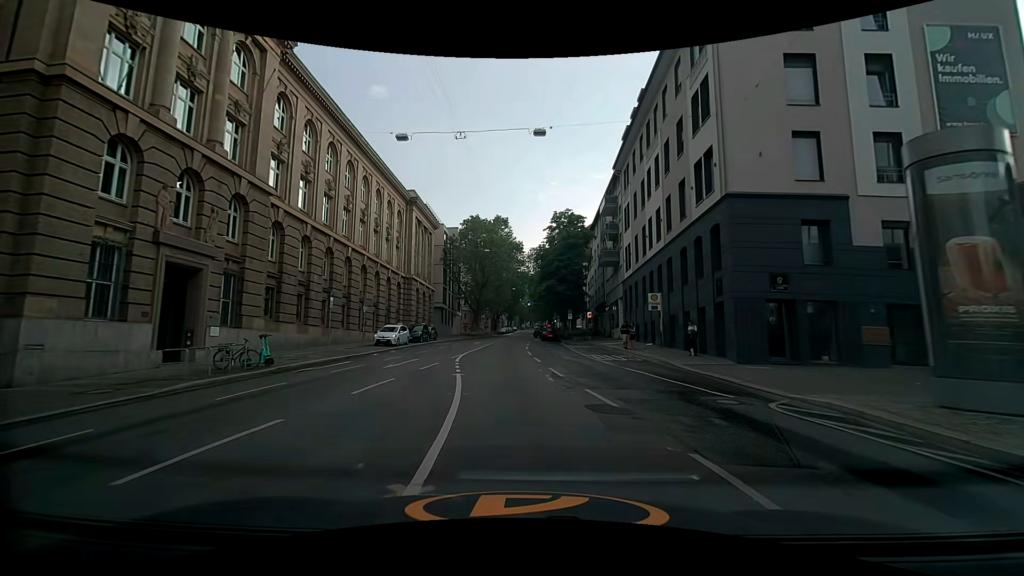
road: secondary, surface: asphalt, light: Day
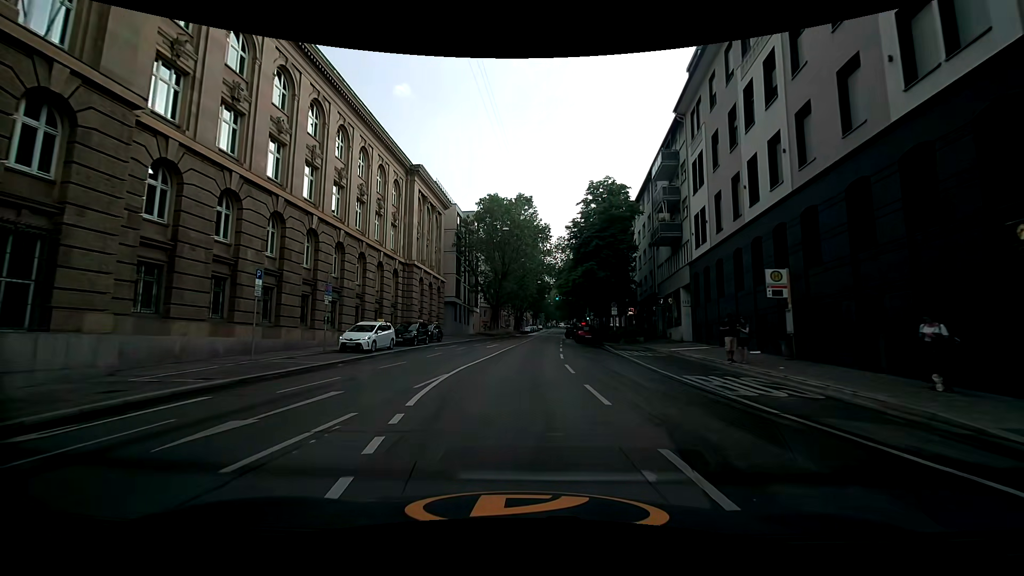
(-0.3, +12.0) m; -1°
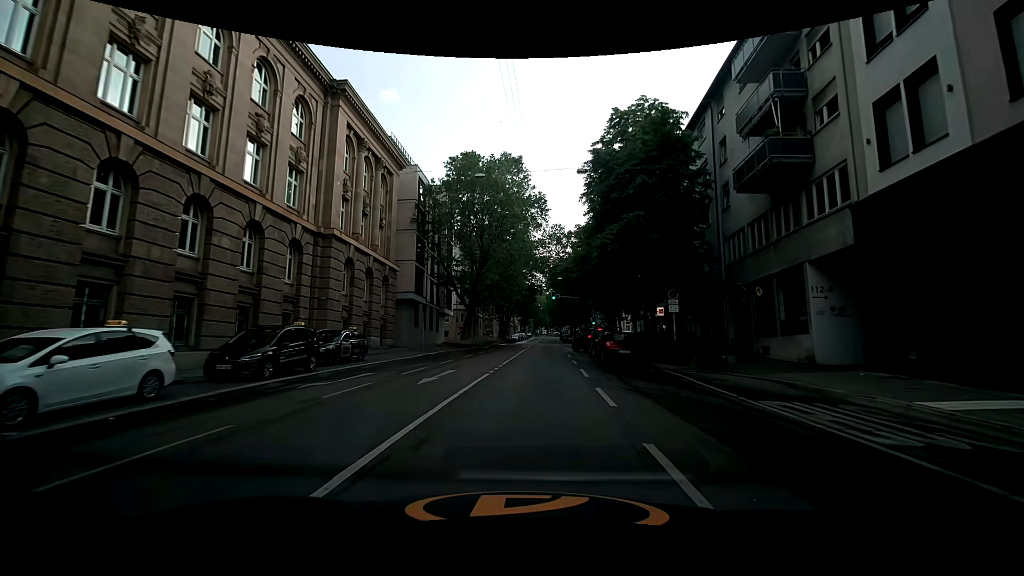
(0.0, +18.1) m; +1°
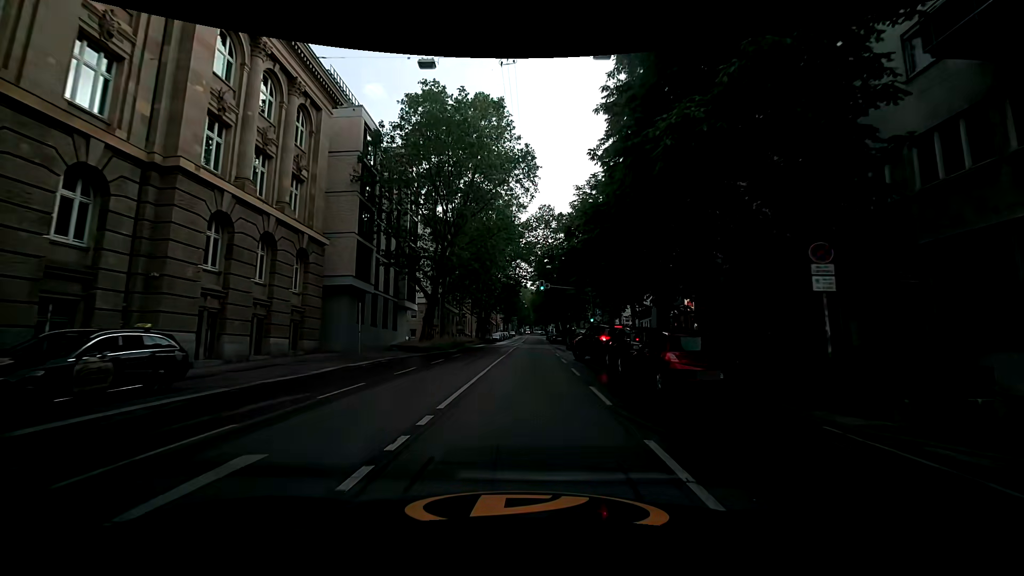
(+0.1, +12.0) m; +1°
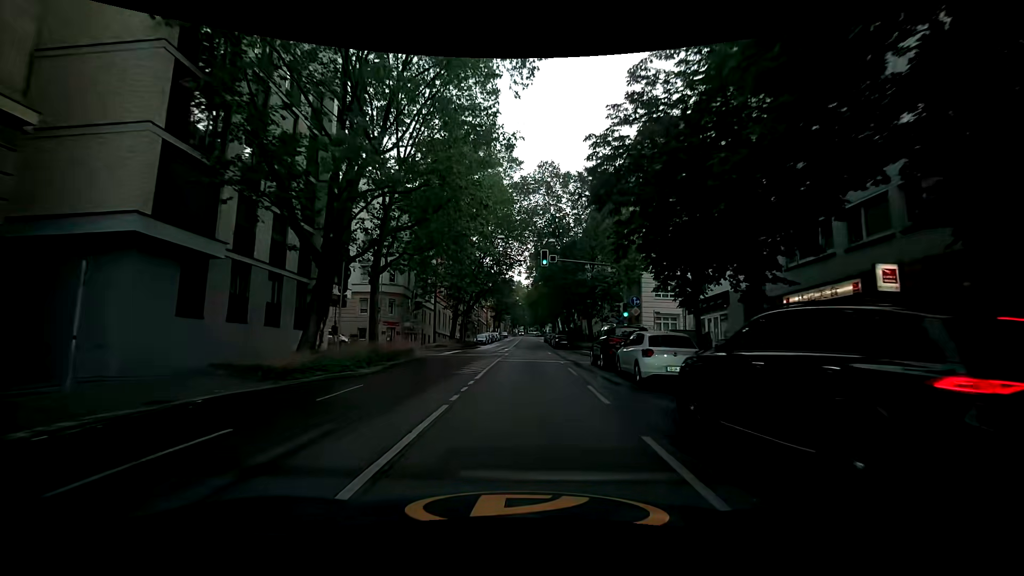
(+0.1, +18.2) m; +1°
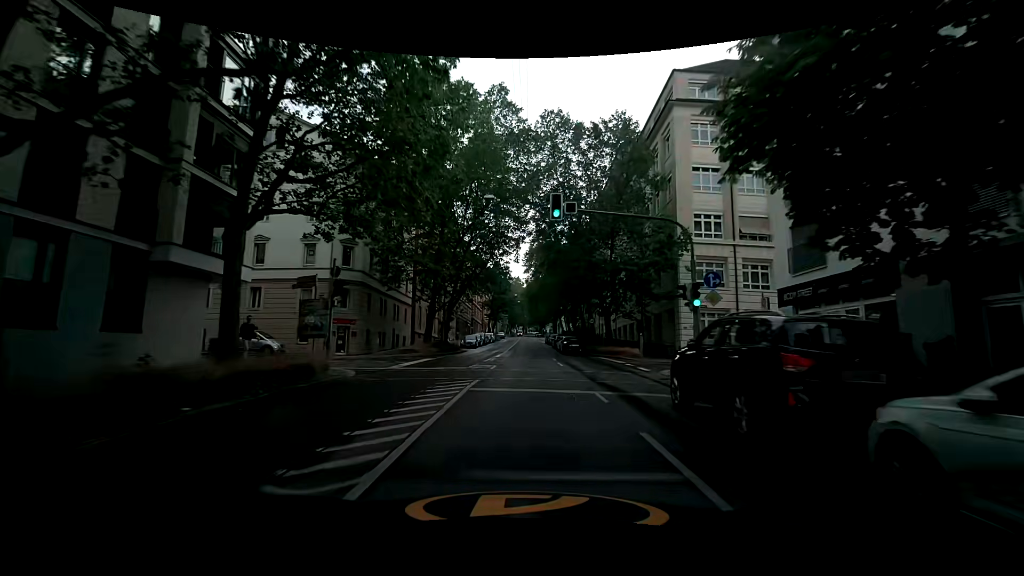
(0.0, +12.2) m; +1°
